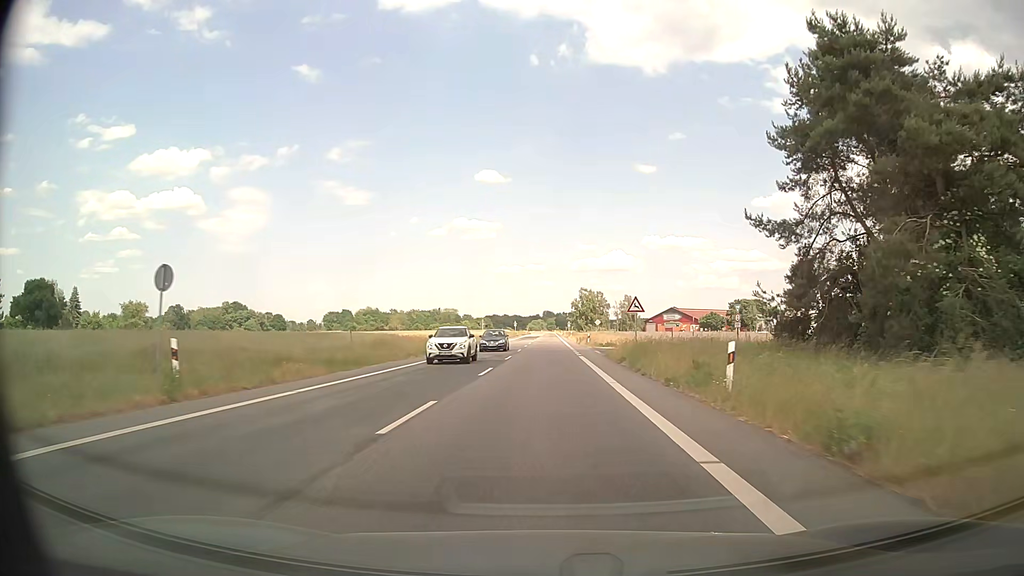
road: secondary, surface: asphalt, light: Day
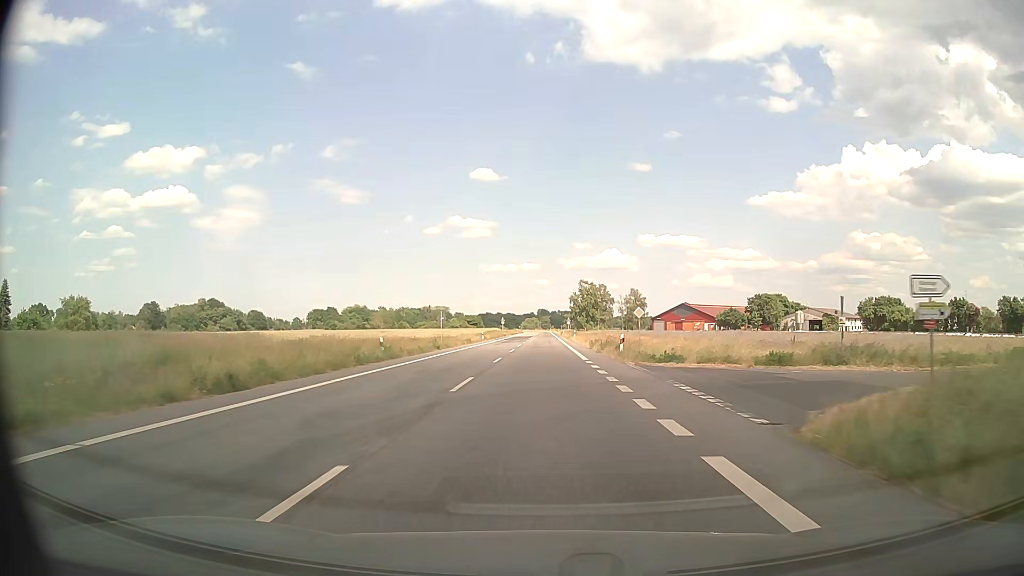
(+0.1, +29.8) m; 0°
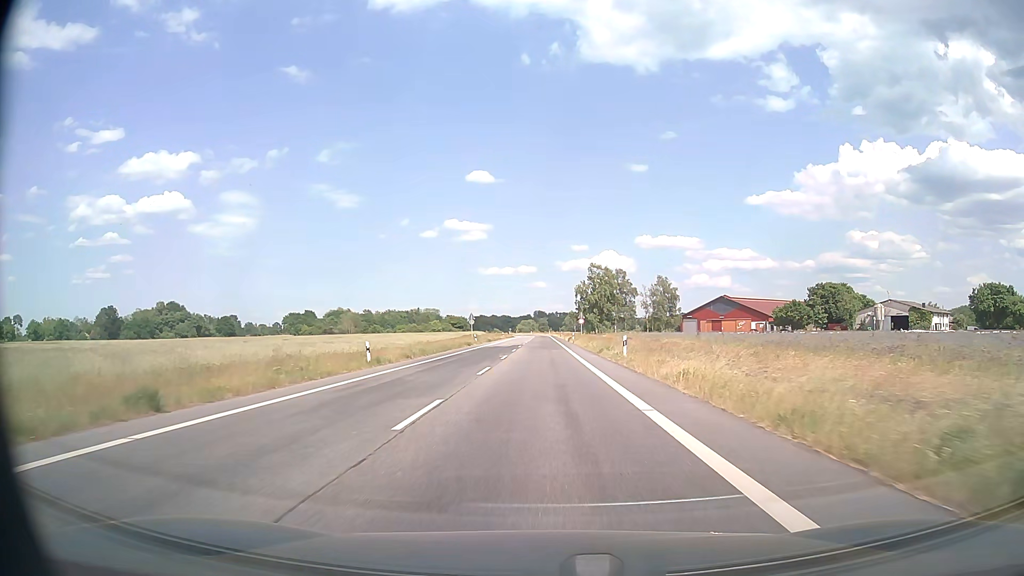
(+0.5, +53.2) m; +1°
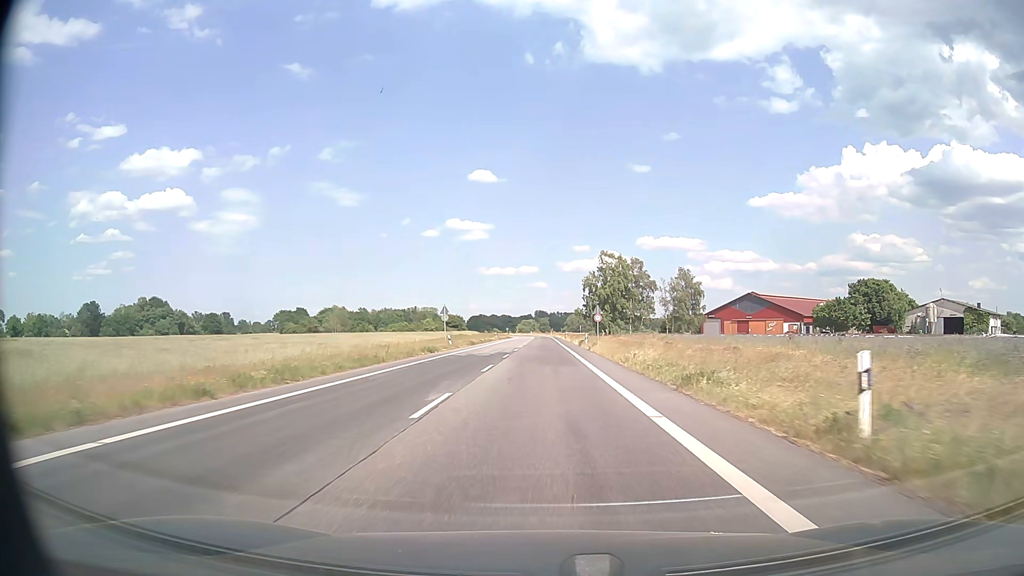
(-0.1, +22.6) m; 0°
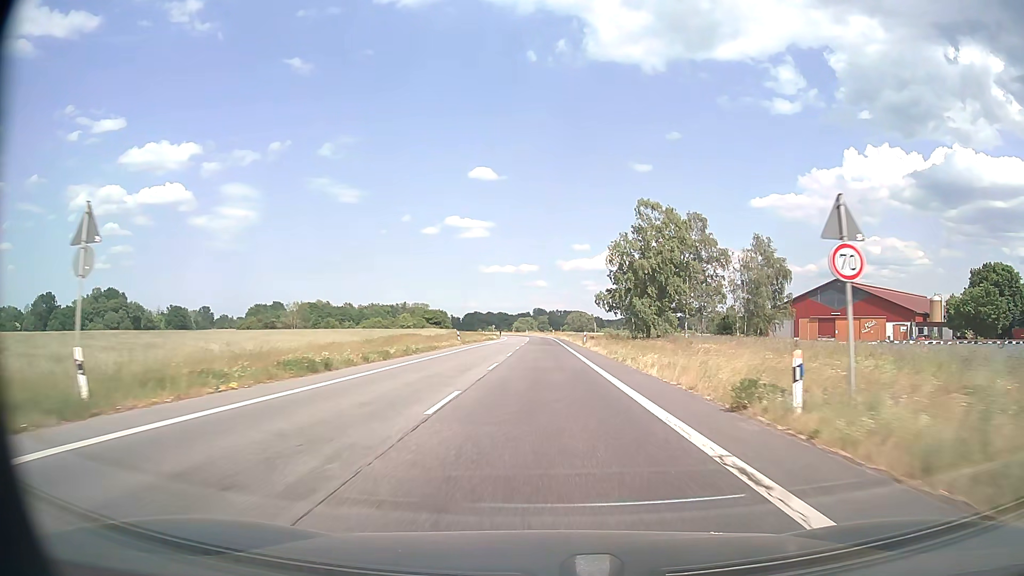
(-0.2, +47.1) m; 0°
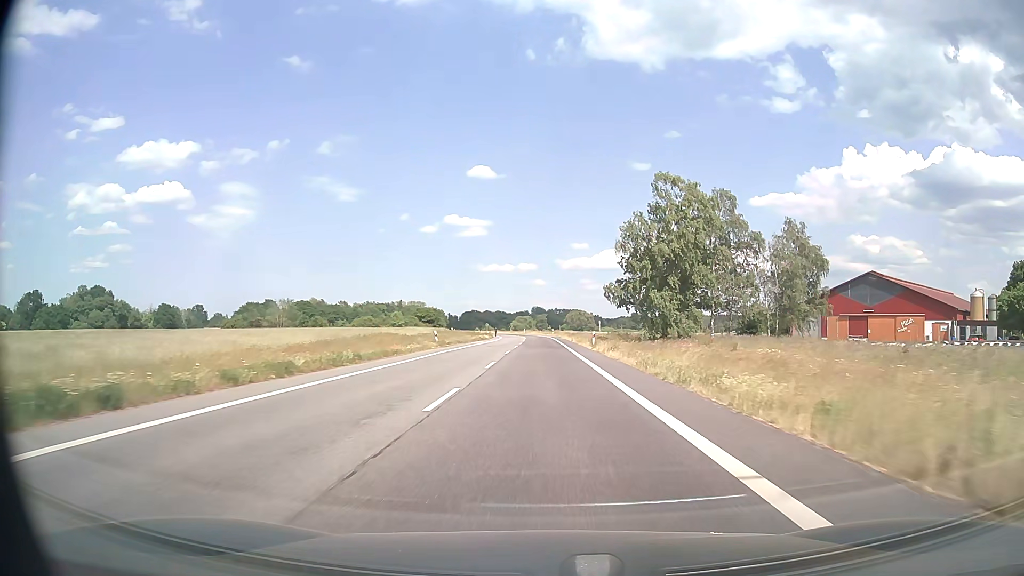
(0.0, +12.0) m; 0°
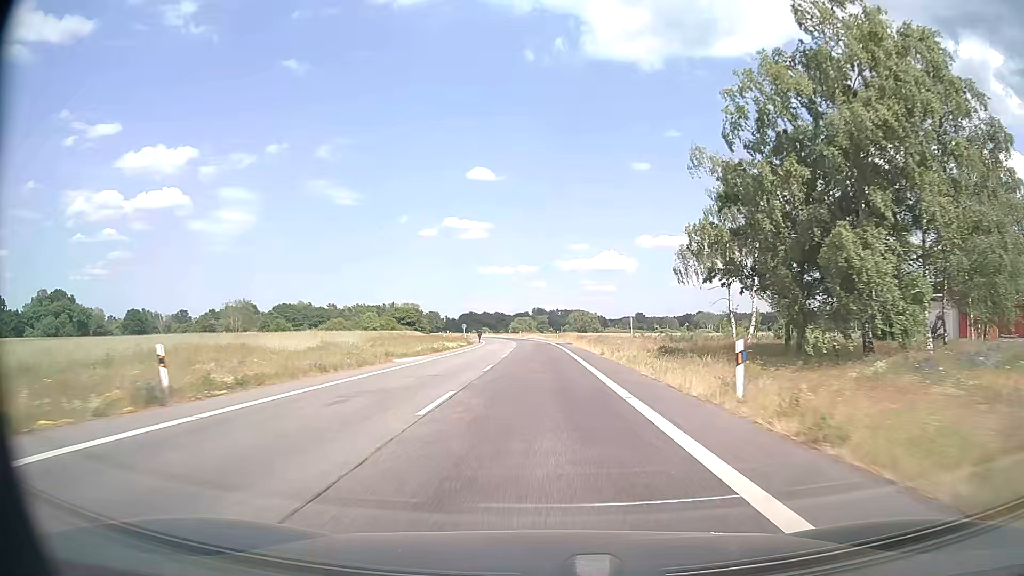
(+0.1, +35.8) m; 0°
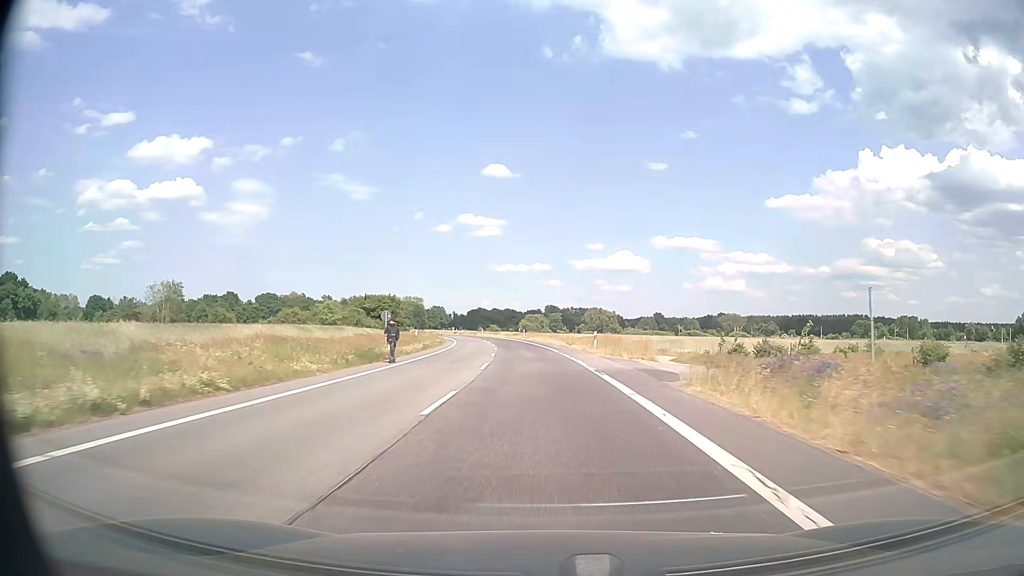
(-0.5, +47.3) m; -1°
(0, +10) (0, +20) (0, +30) (-1, +40) (-2, +50) (-2, +60) (-3, +70) (-5, +80) (-6, +90) (-8, +100) m
